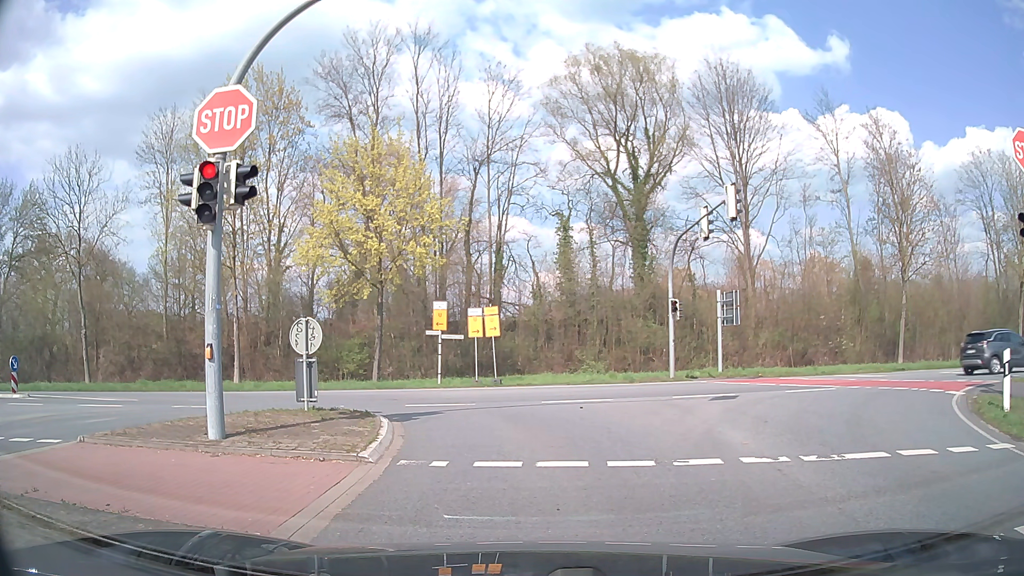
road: secondary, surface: asphalt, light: Day
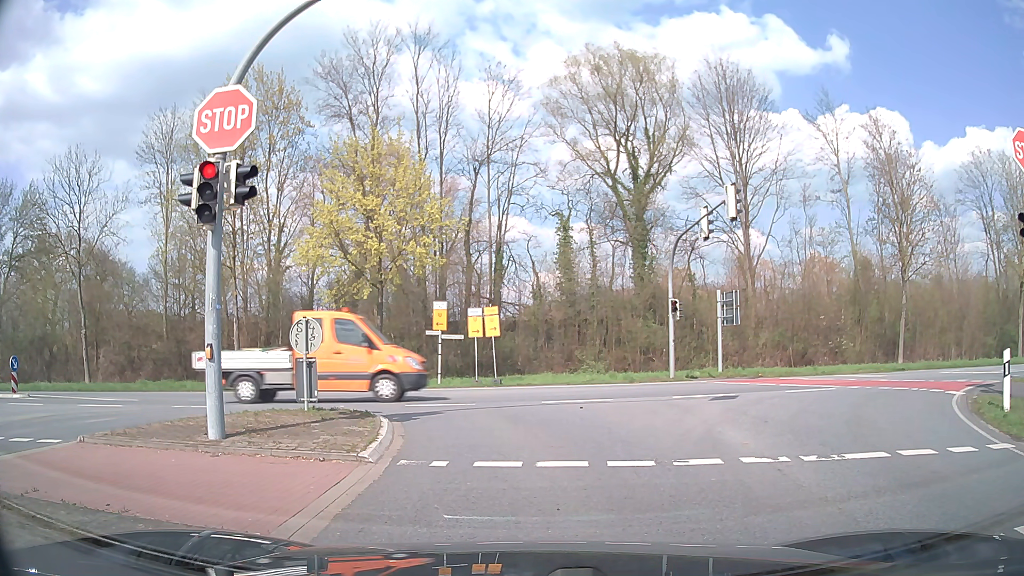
(0.0, 0.0) m; 0°
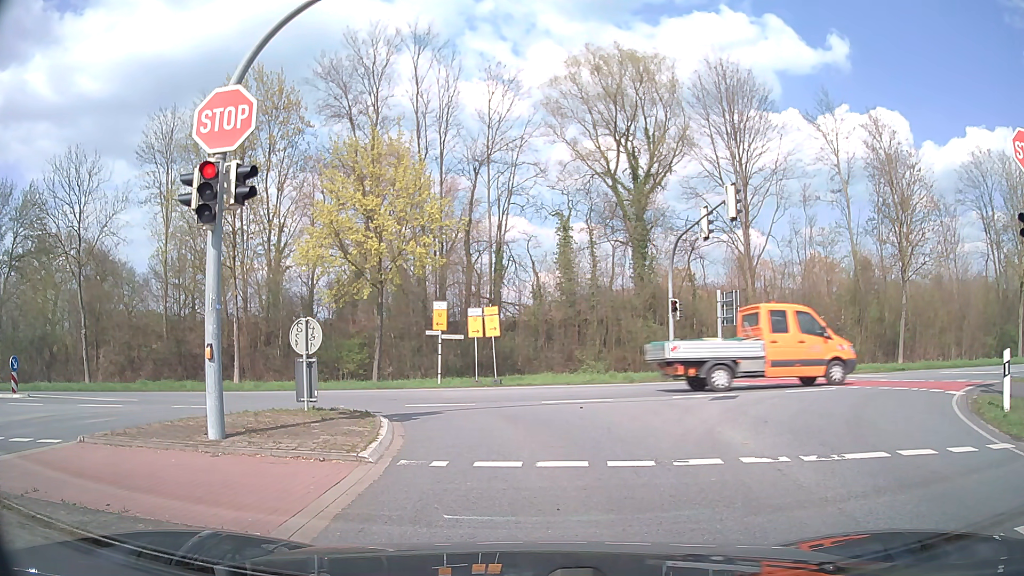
(0.0, 0.0) m; 0°
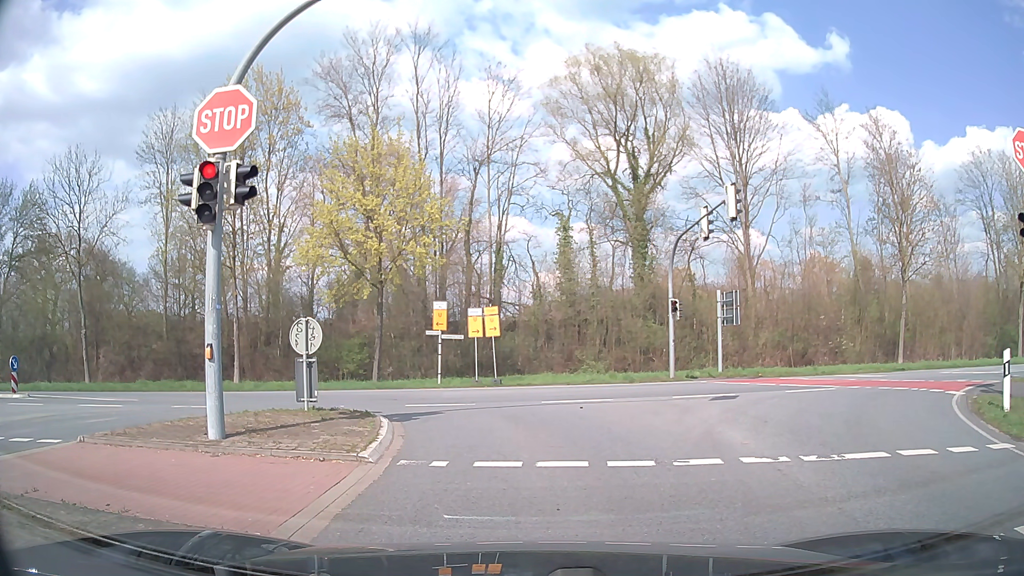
(0.0, 0.0) m; 0°
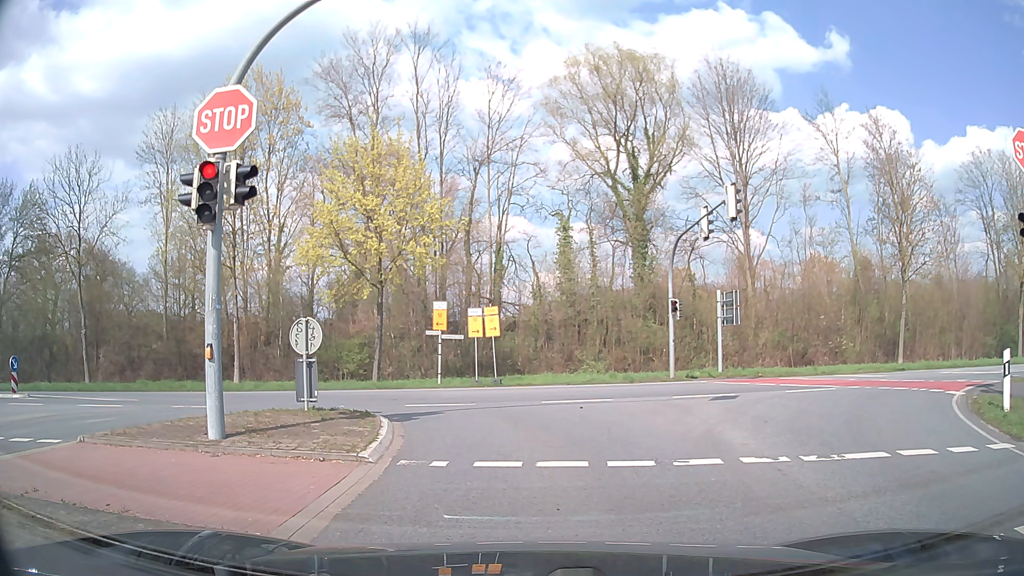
(0.0, 0.0) m; 0°
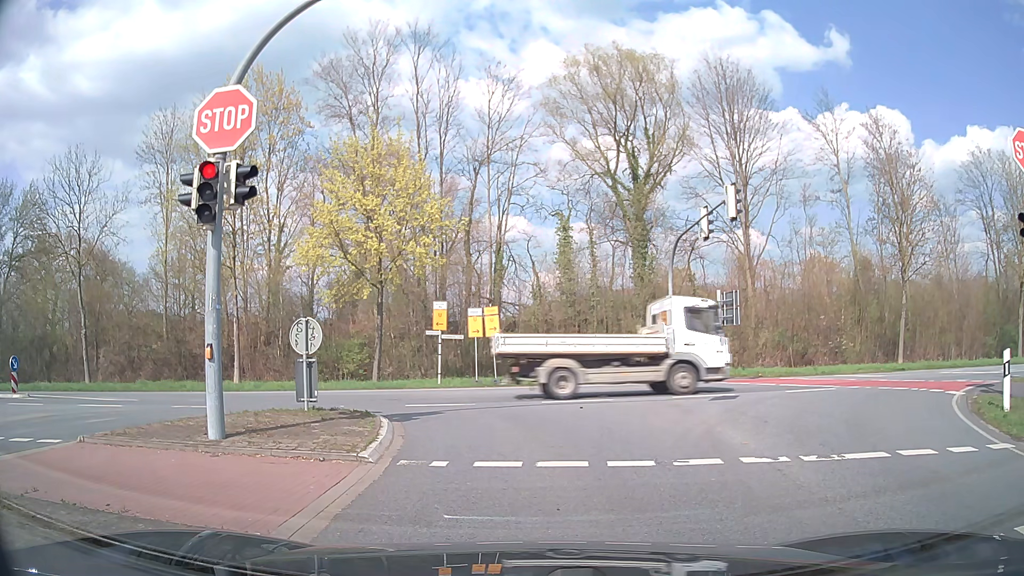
(0.0, 0.0) m; 0°
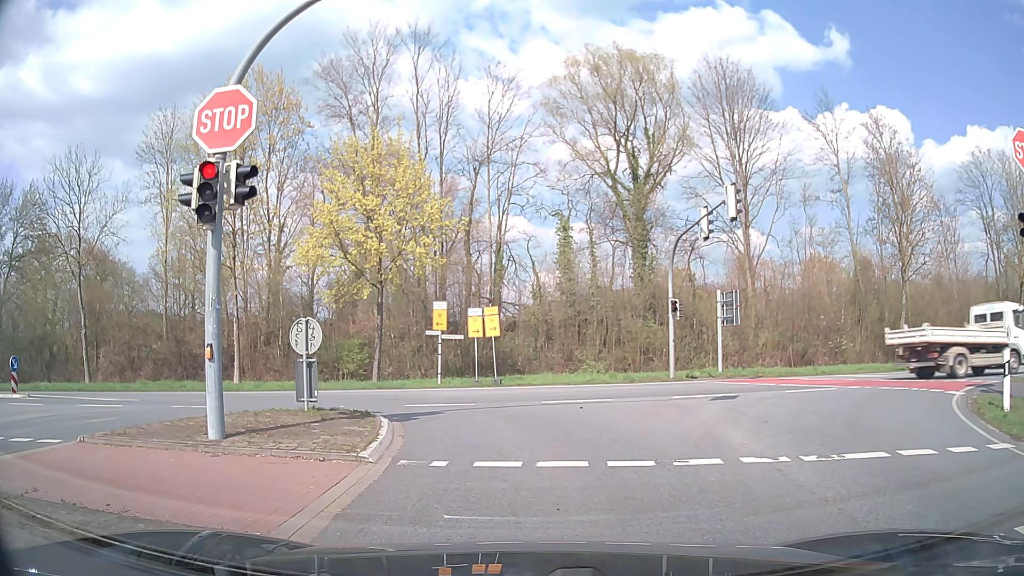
(0.0, 0.0) m; 0°
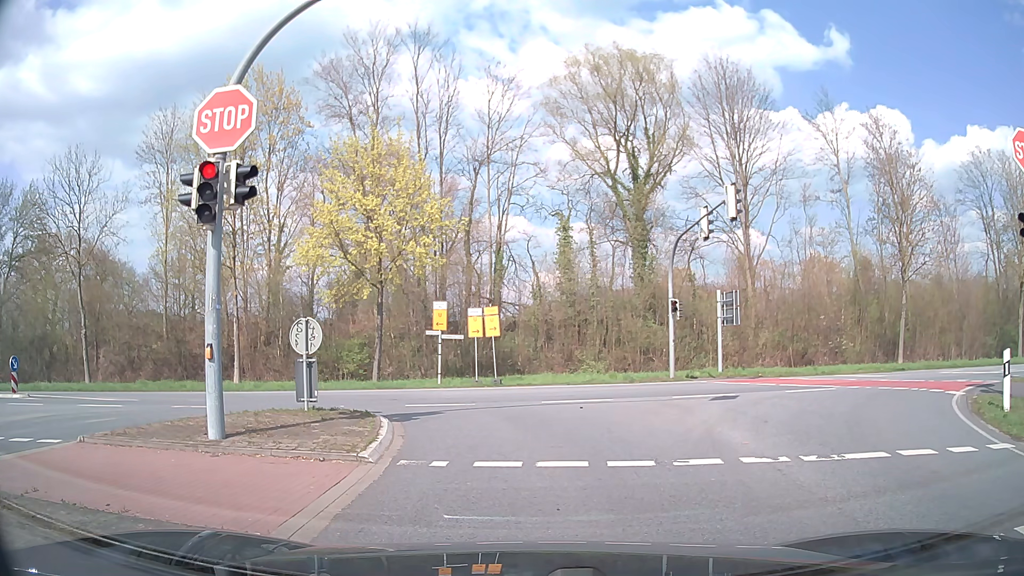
(0.0, 0.0) m; 0°
